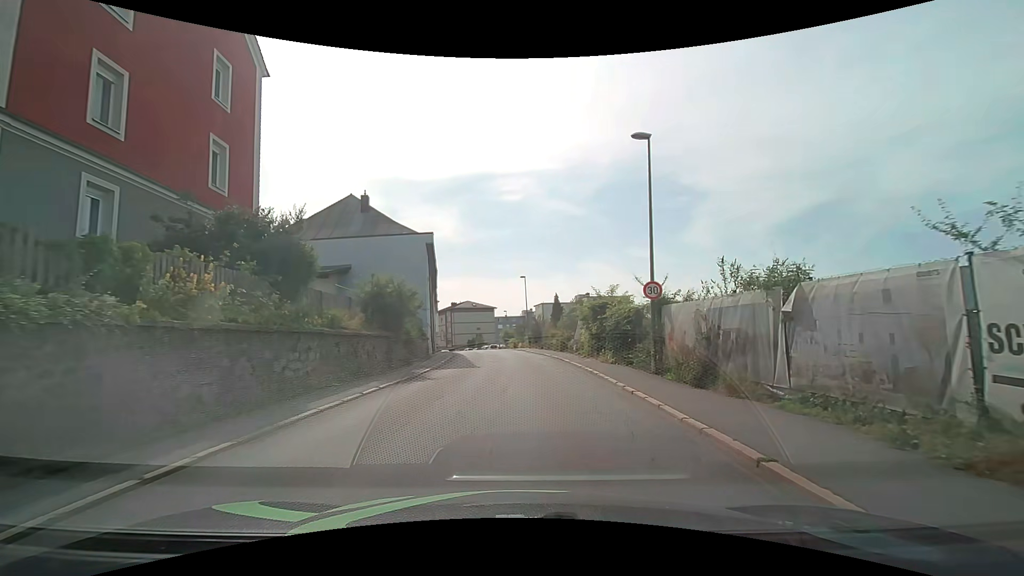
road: tertiary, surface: asphalt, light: Day
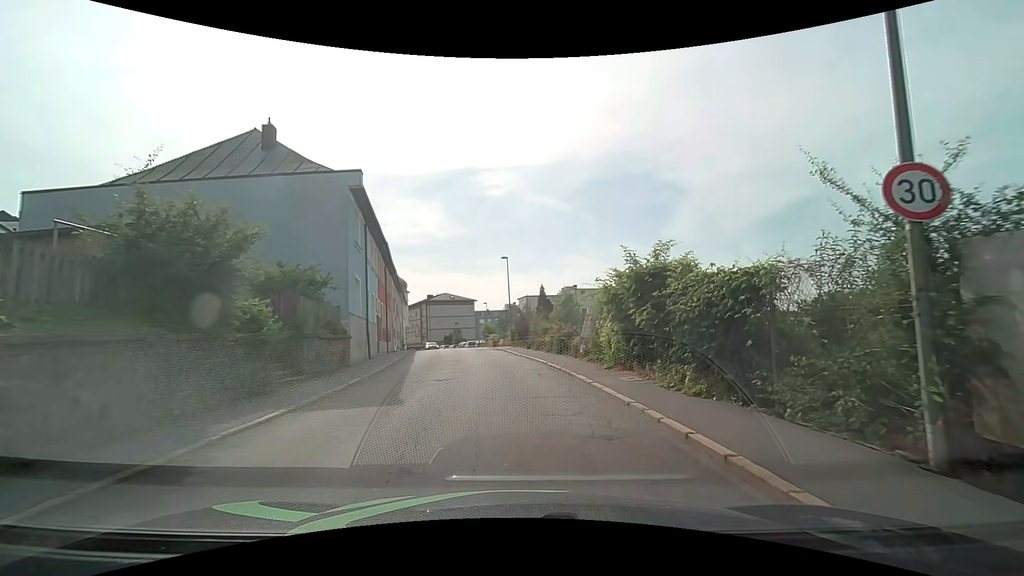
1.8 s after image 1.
(+0.2, +11.3) m; +2°
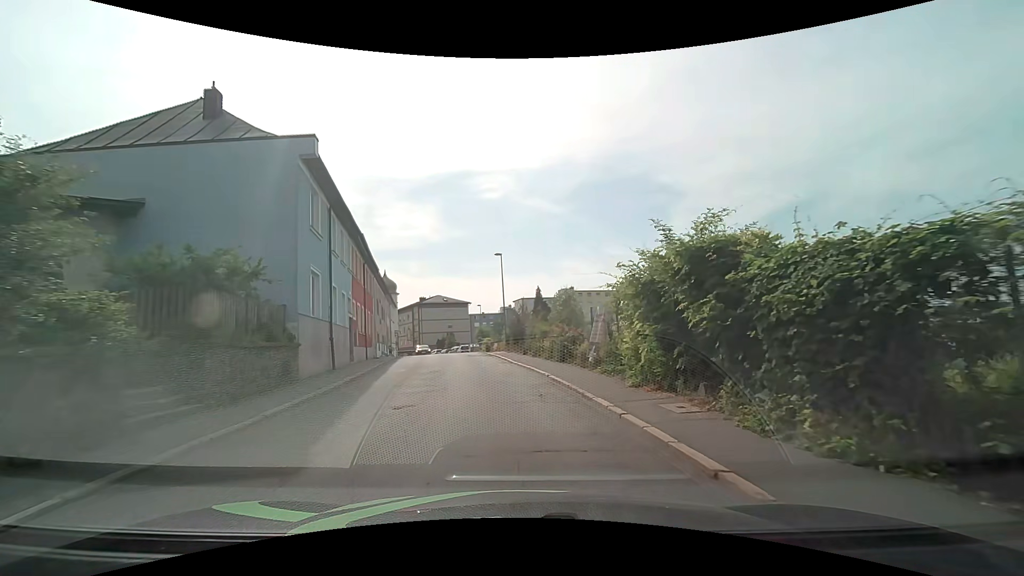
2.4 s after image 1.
(0.0, +4.0) m; +1°
(0, +10) (-1, +20) (-3, +30) (-5, +40) (-6, +50) (-8, +59) (-10, +69) (-13, +79) (-16, +88) (-21, +97) m
